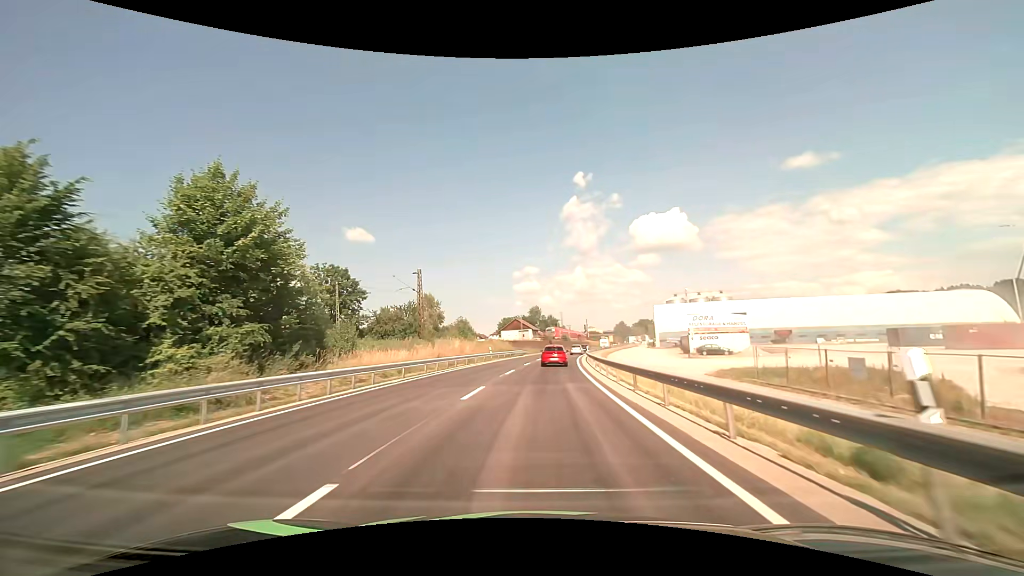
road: primary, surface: asphalt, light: Day
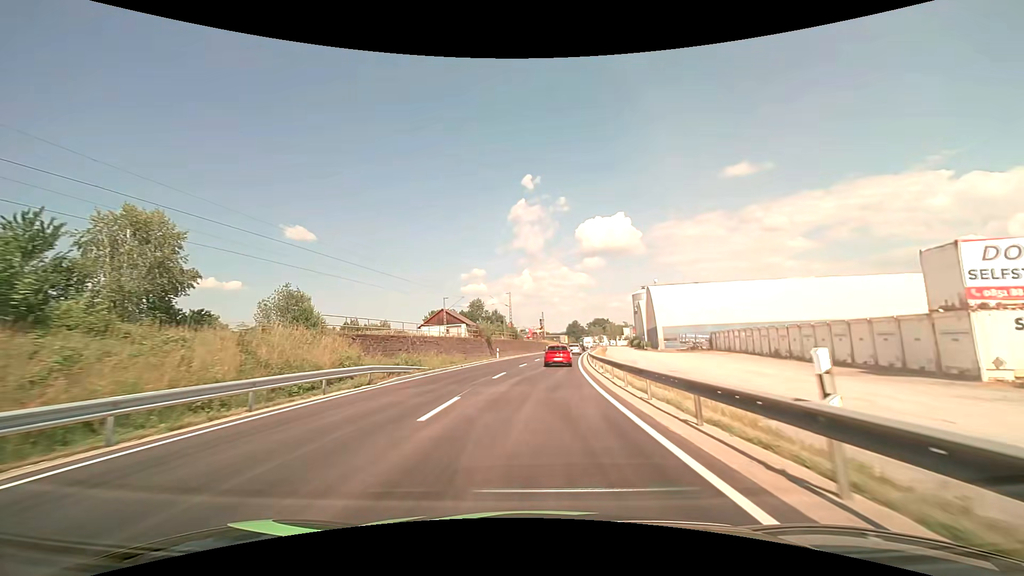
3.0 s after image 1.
(+2.6, +51.6) m; +6°
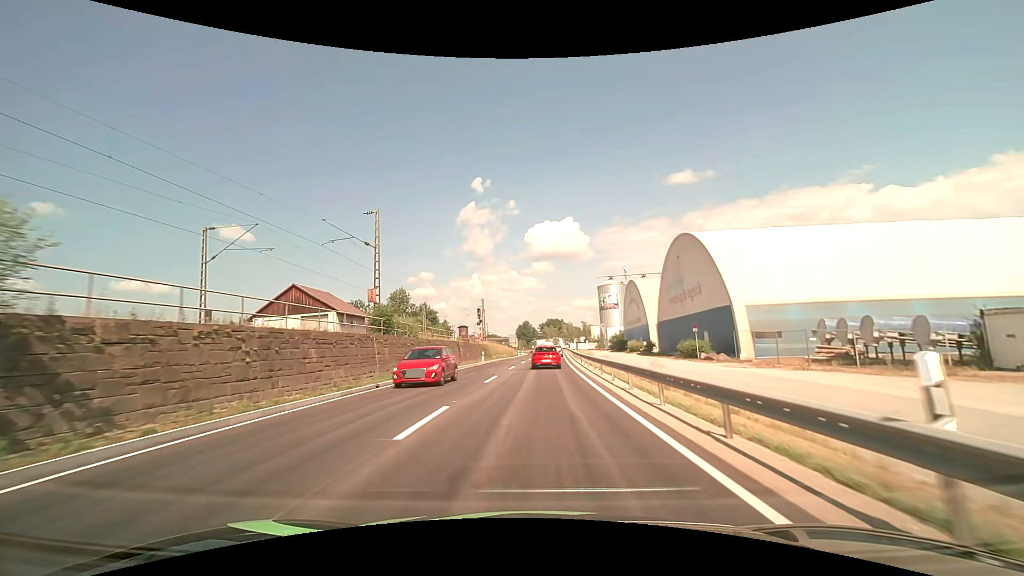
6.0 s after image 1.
(+2.6, +49.6) m; +6°
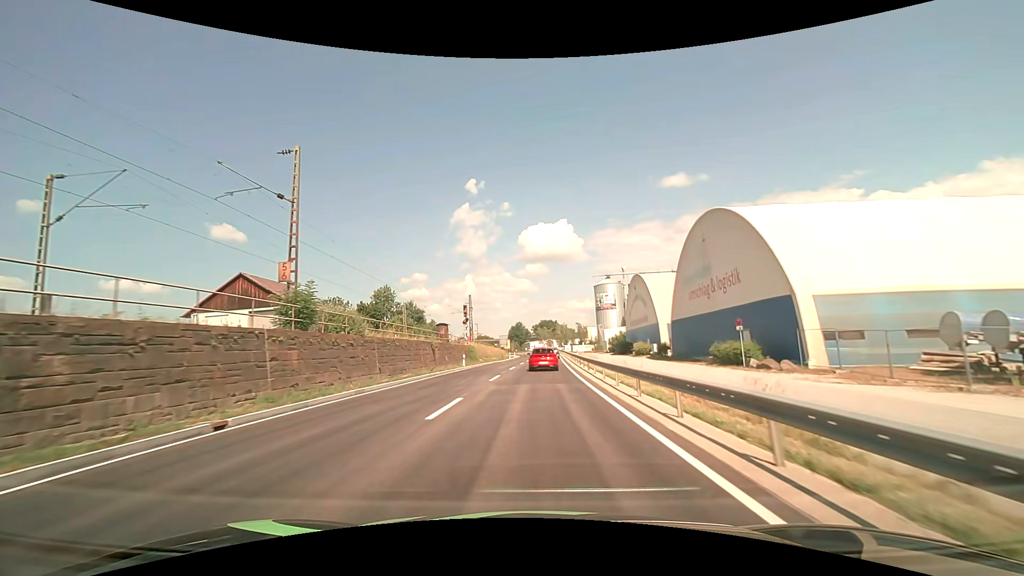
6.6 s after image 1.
(0.0, +9.6) m; +1°
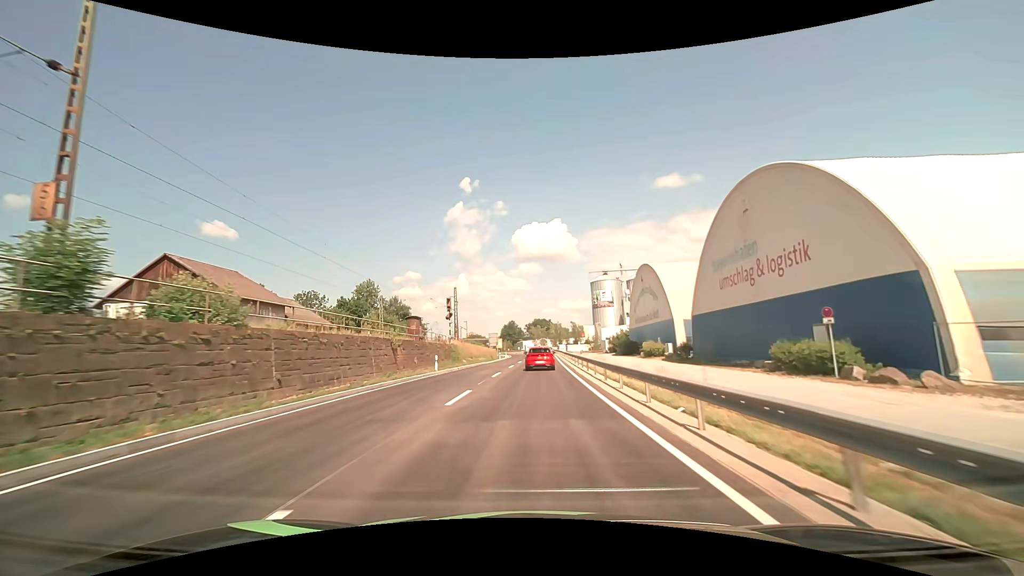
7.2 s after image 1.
(+0.1, +9.5) m; +1°
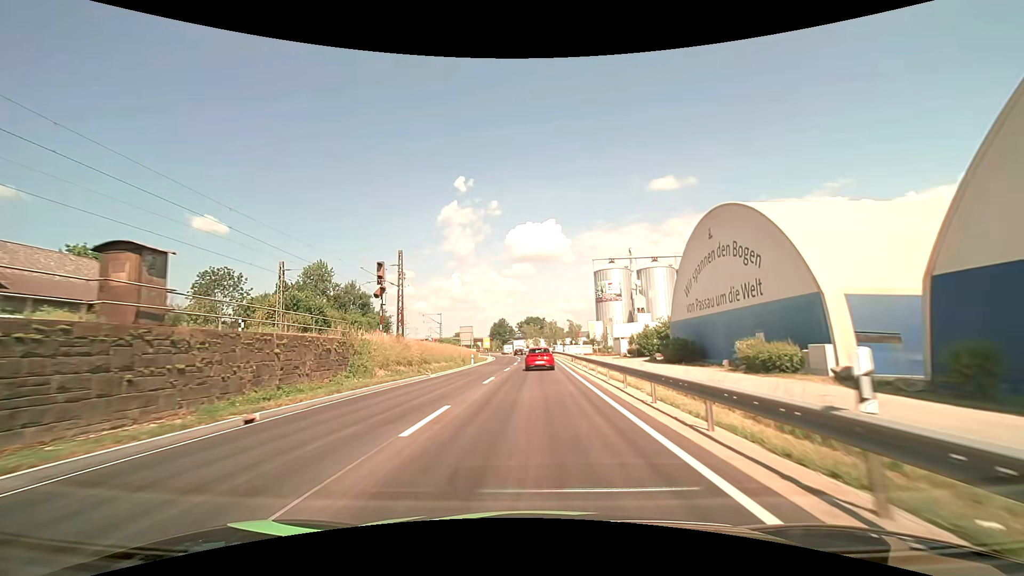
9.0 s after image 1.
(+0.2, +28.4) m; +1°
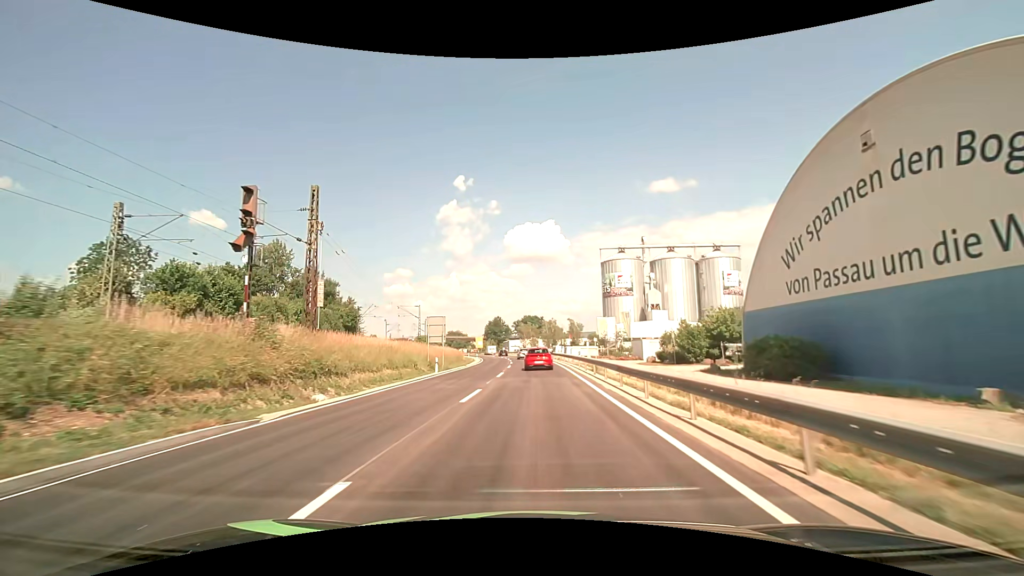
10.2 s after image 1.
(+0.1, +18.8) m; 0°
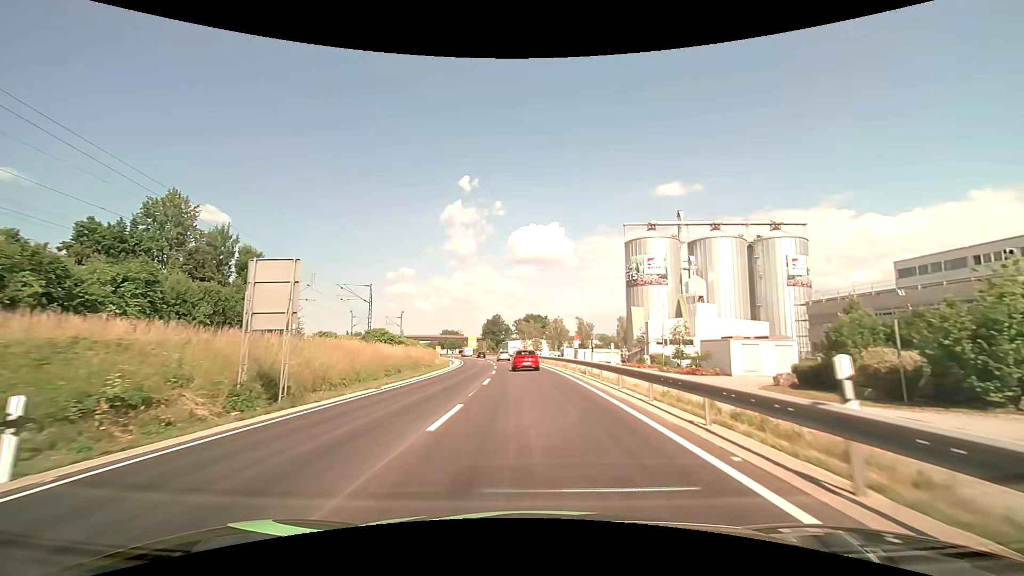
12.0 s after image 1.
(+0.1, +28.8) m; 0°
(0, +10) (0, +20) (-1, +30) (-1, +40) (-2, +50) (-3, +60) (-4, +70) (-5, +80) (-7, +90) (-8, +100) m
